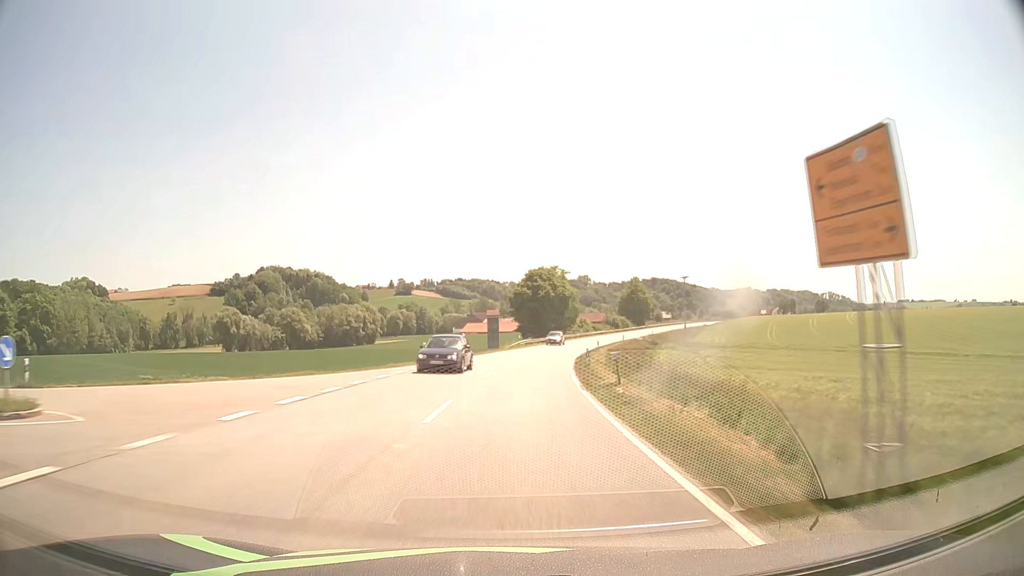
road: secondary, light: Day
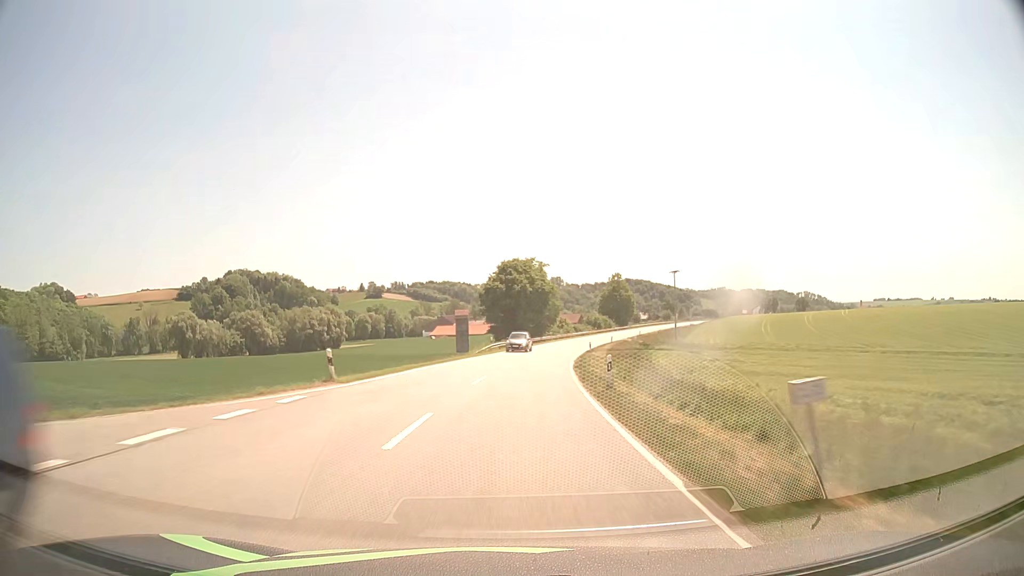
(+0.2, +14.2) m; +2°
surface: asphalt
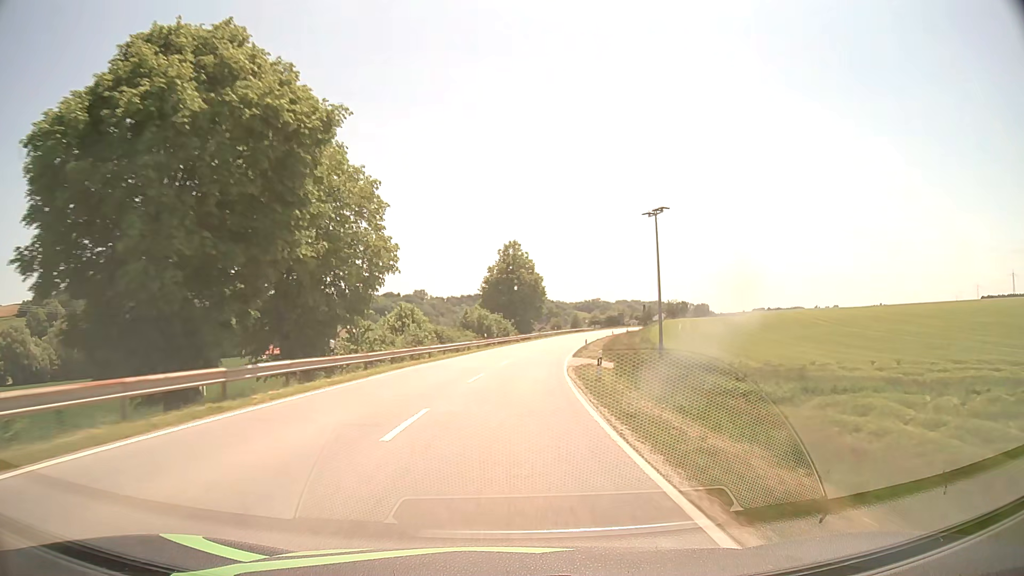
(+7.3, +70.3) m; +12°
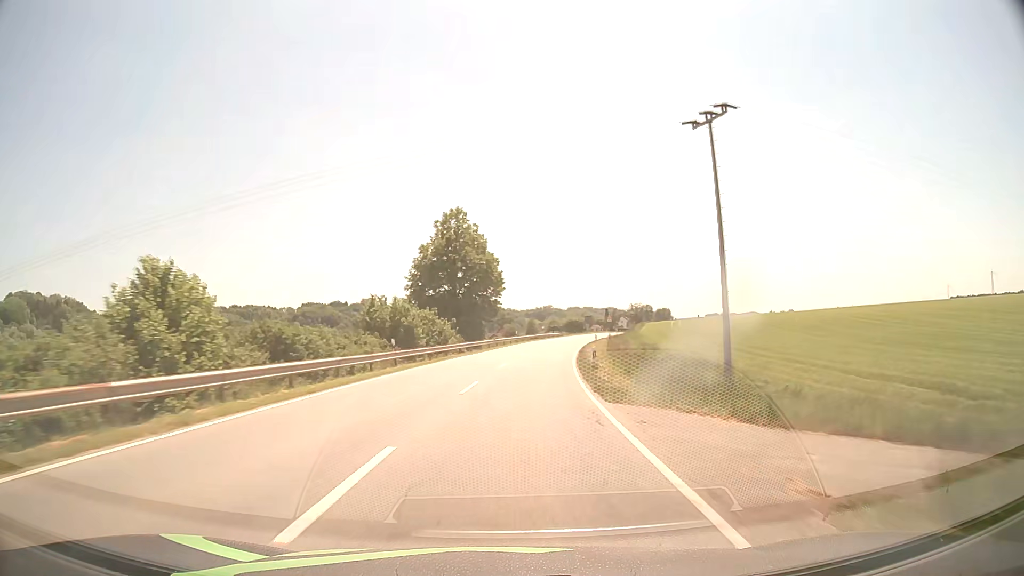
(+0.9, +28.3) m; +4°
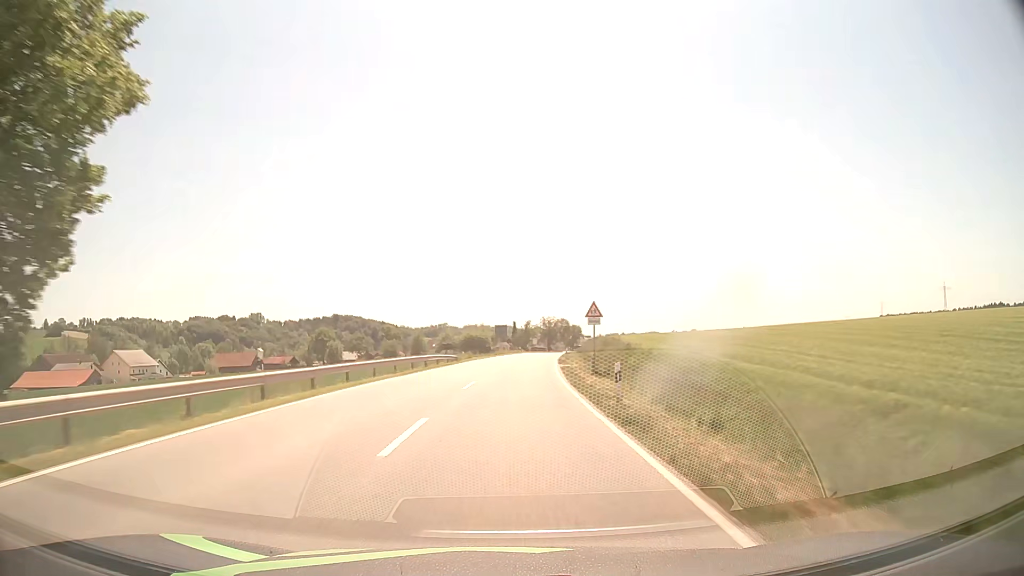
(+5.1, +56.0) m; +10°
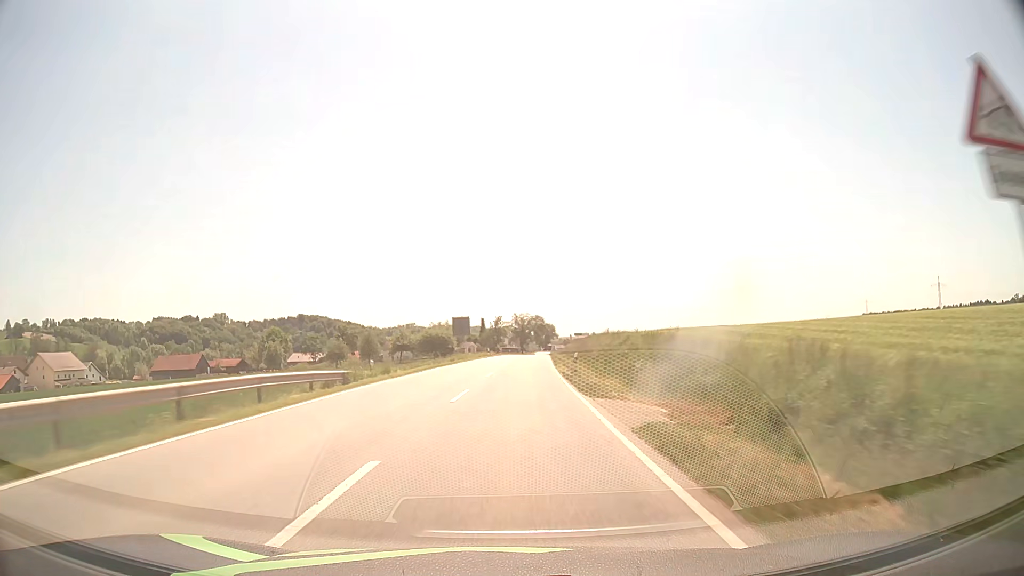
(+0.7, +28.1) m; +2°
(0, +10) (0, +20) (+1, +30) (+1, +40) (+2, +50) (+2, +60) (+3, +70) (+4, +80) (+4, +90) (+5, +100) m
